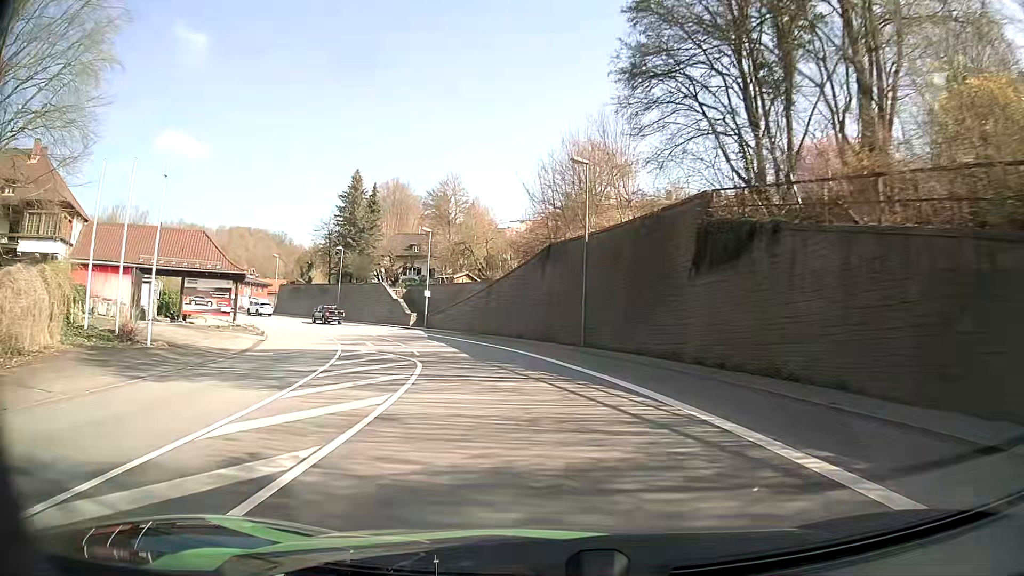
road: primary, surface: asphalt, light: Day
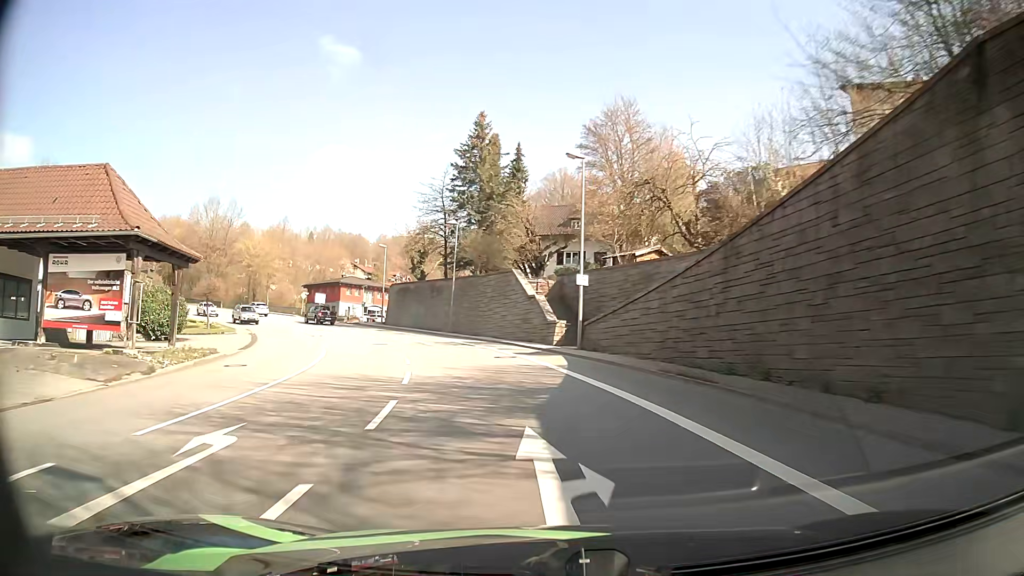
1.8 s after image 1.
(-3.7, +28.0) m; -16°
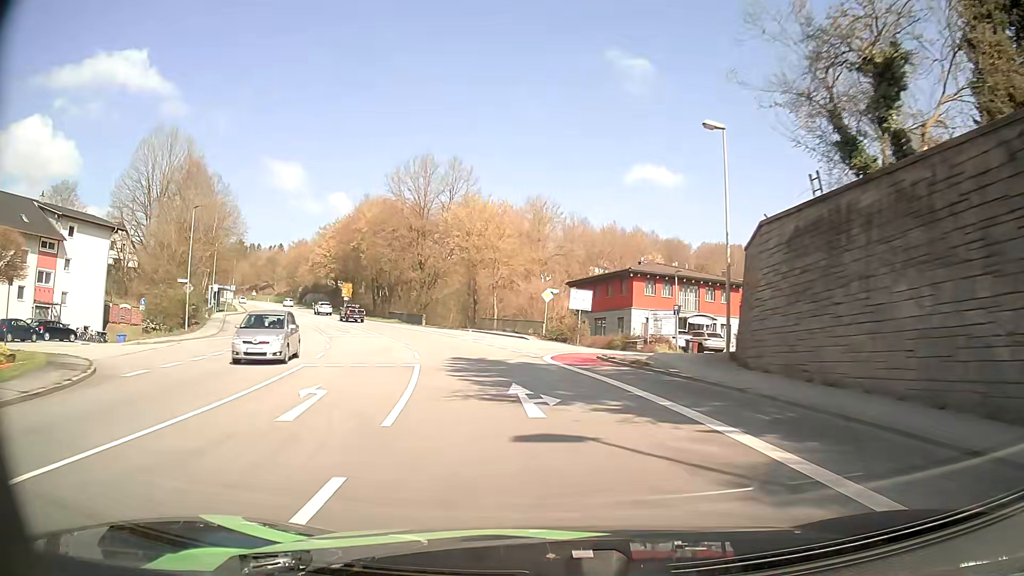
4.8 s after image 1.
(-11.8, +46.8) m; -27°
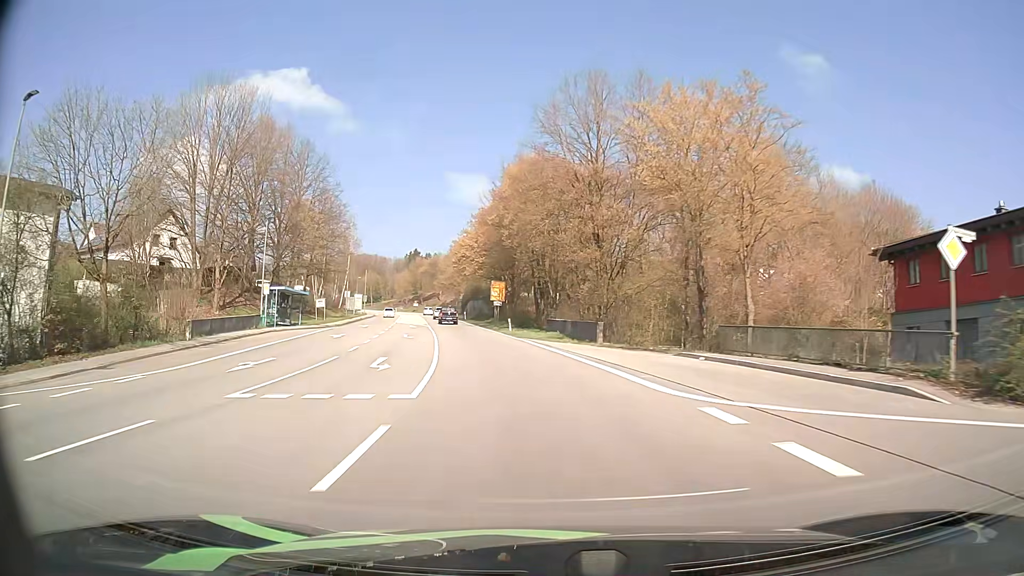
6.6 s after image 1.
(-4.2, +30.2) m; -17°
(0, +10) (-2, +20) (-3, +30) (-5, +40) (-7, +50) (-8, +59) (-10, +69) (-12, +79) (-14, +89) (-17, +98) m
